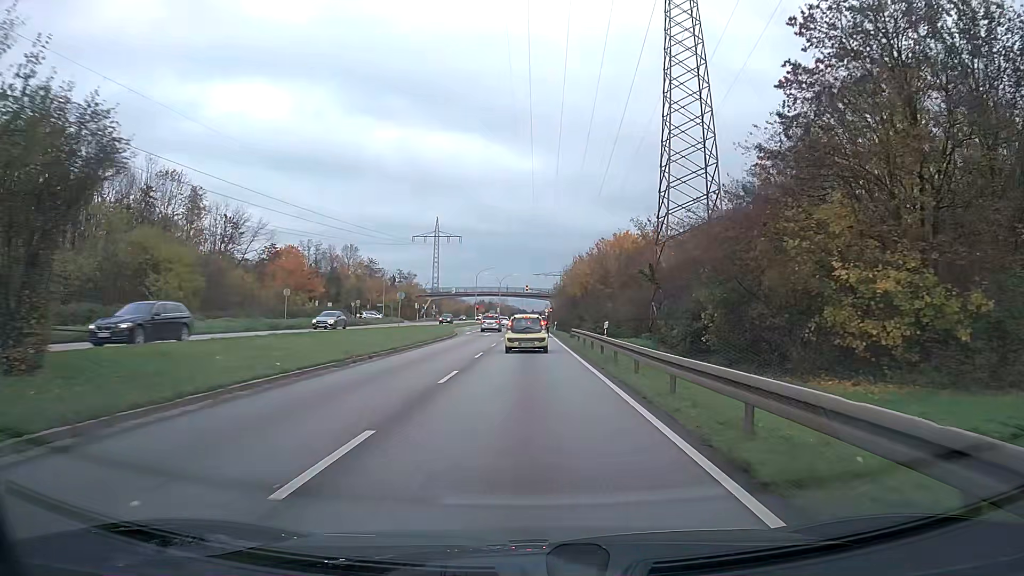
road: primary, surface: asphalt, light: Day
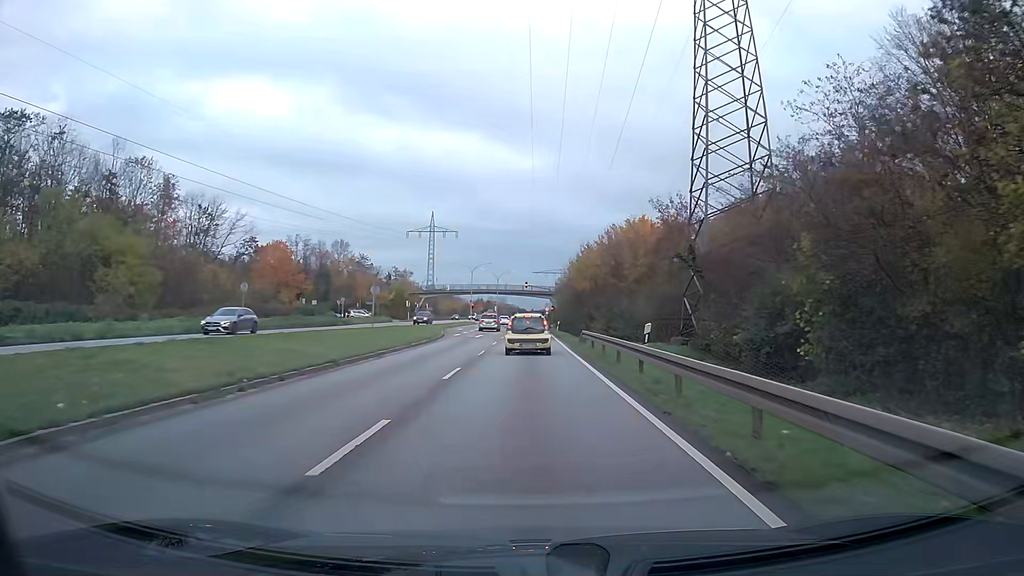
(0.0, +8.1) m; 0°
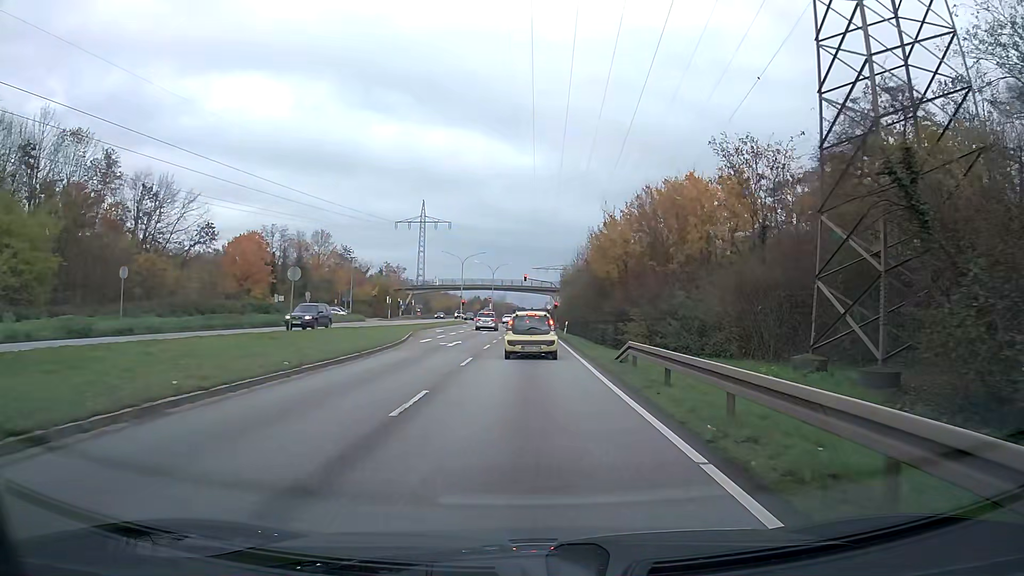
(0.0, +14.6) m; 0°
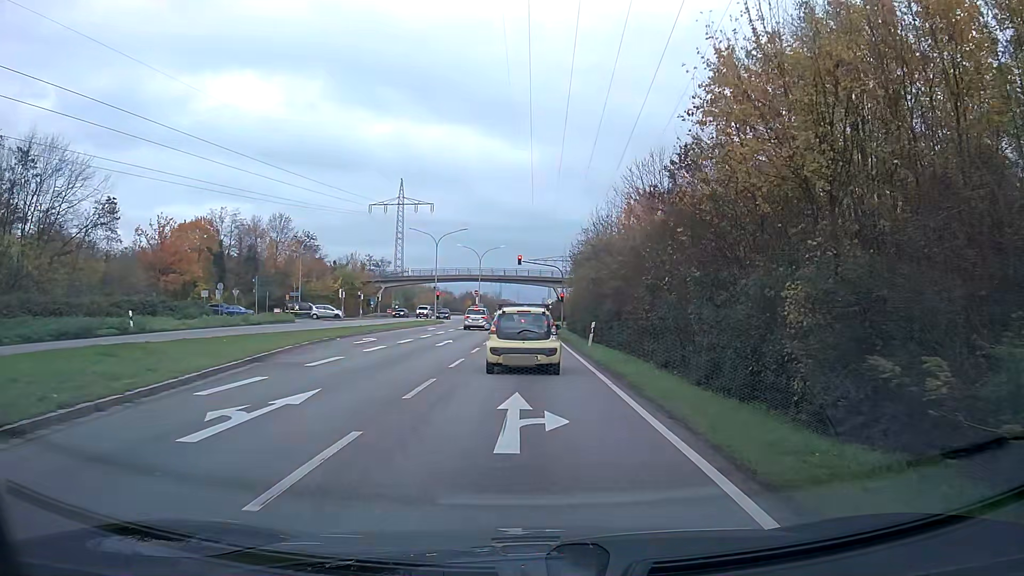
(+0.1, +22.2) m; 0°
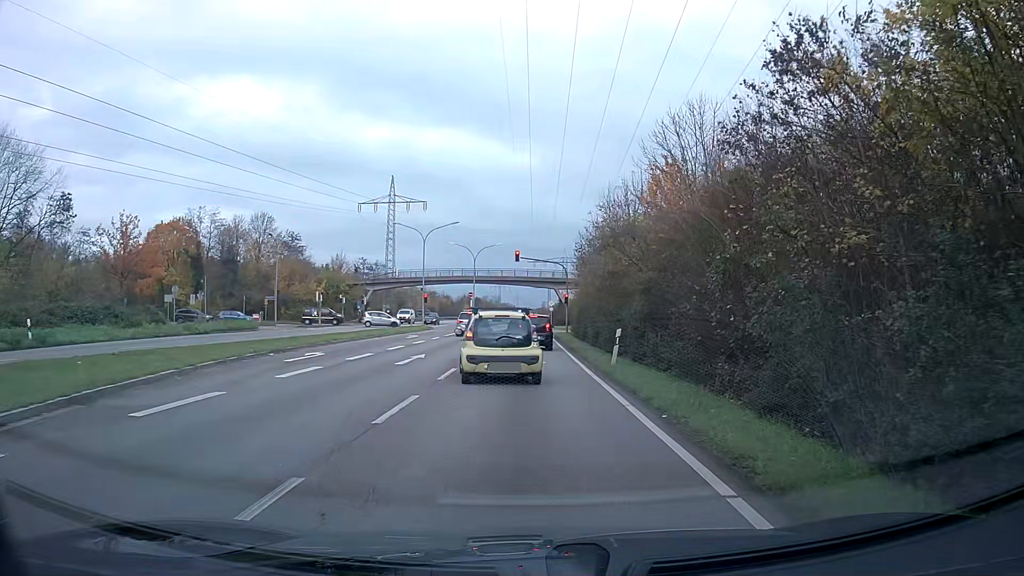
(0.0, +7.7) m; 0°
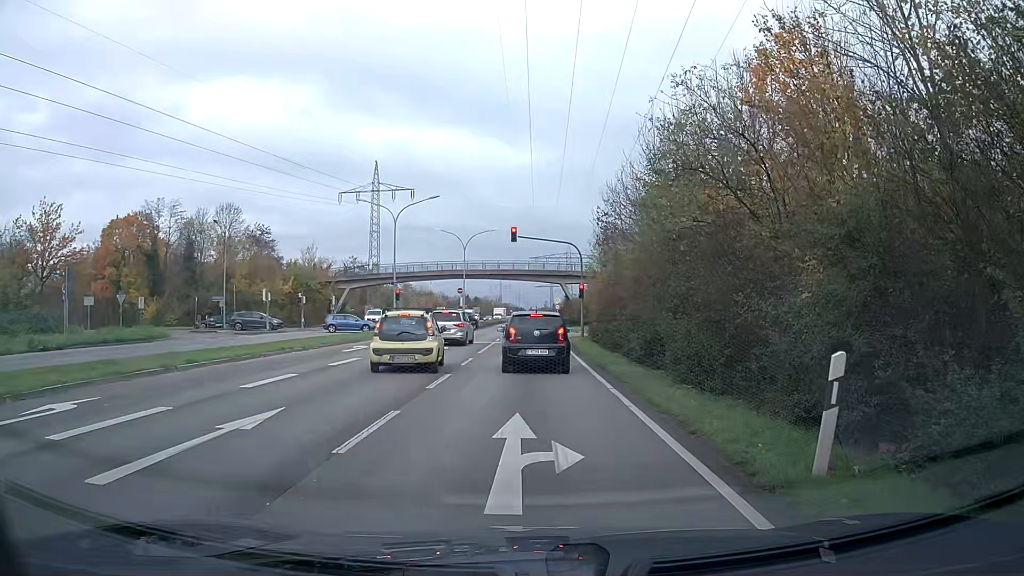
(0.0, +13.6) m; 0°
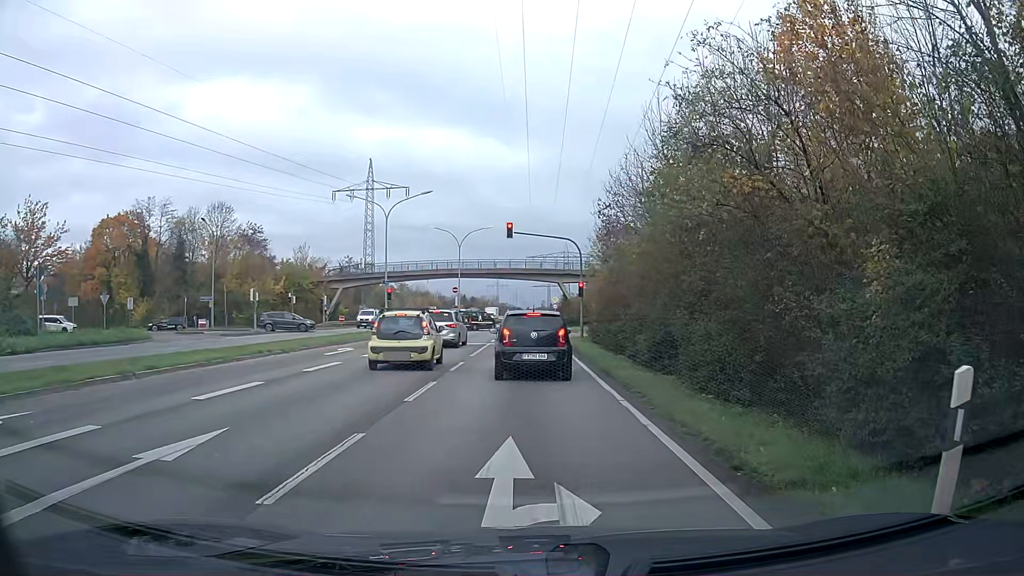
(0.0, +1.8) m; 0°
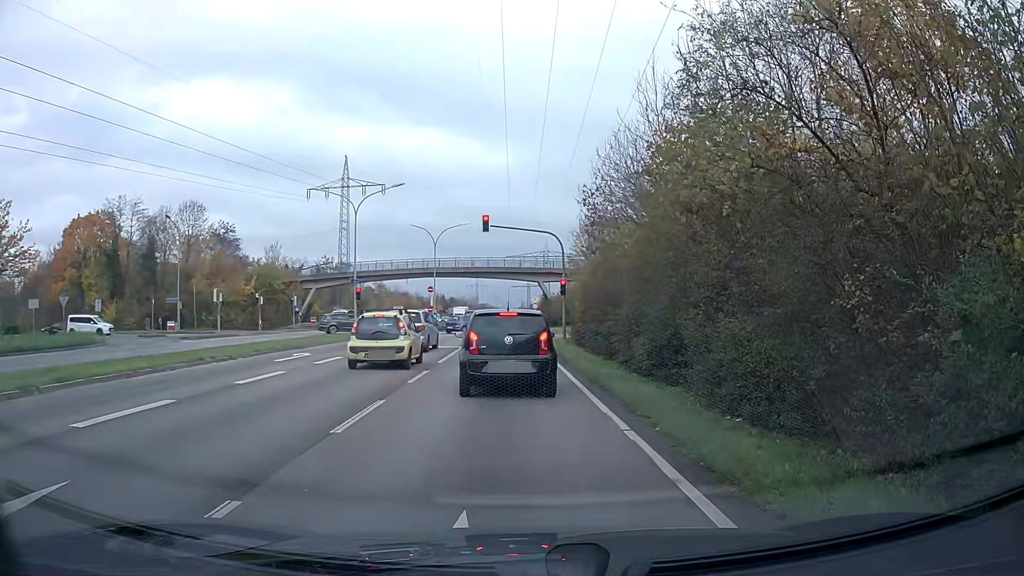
(0.0, +2.8) m; +2°
(0, +10) (-1, +20) (-1, +30) (-2, +40) (-2, +50) (-2, +60) (-3, +70) (-3, +80) (-3, +90) (-4, +100) m
